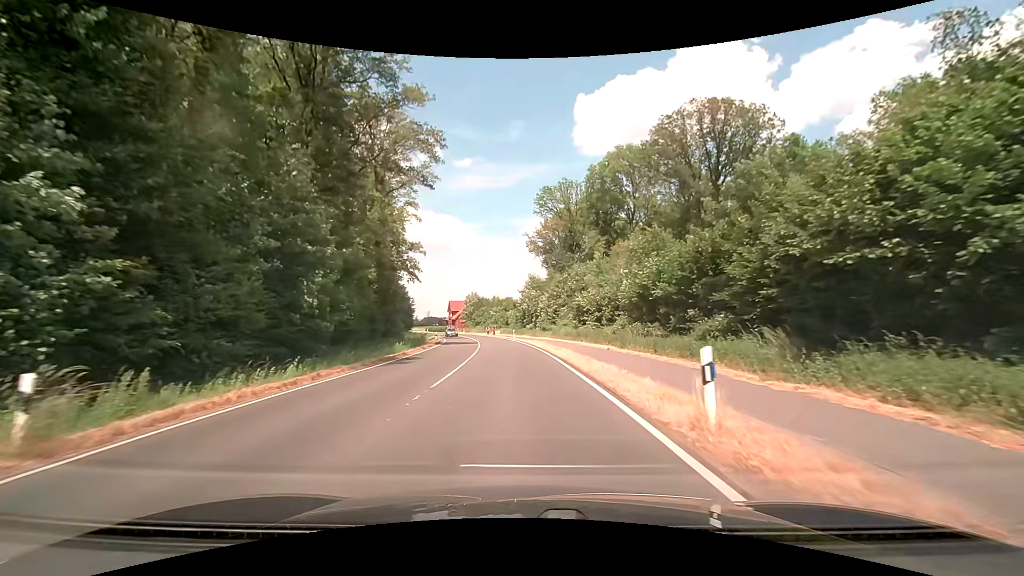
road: secondary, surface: asphalt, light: Day
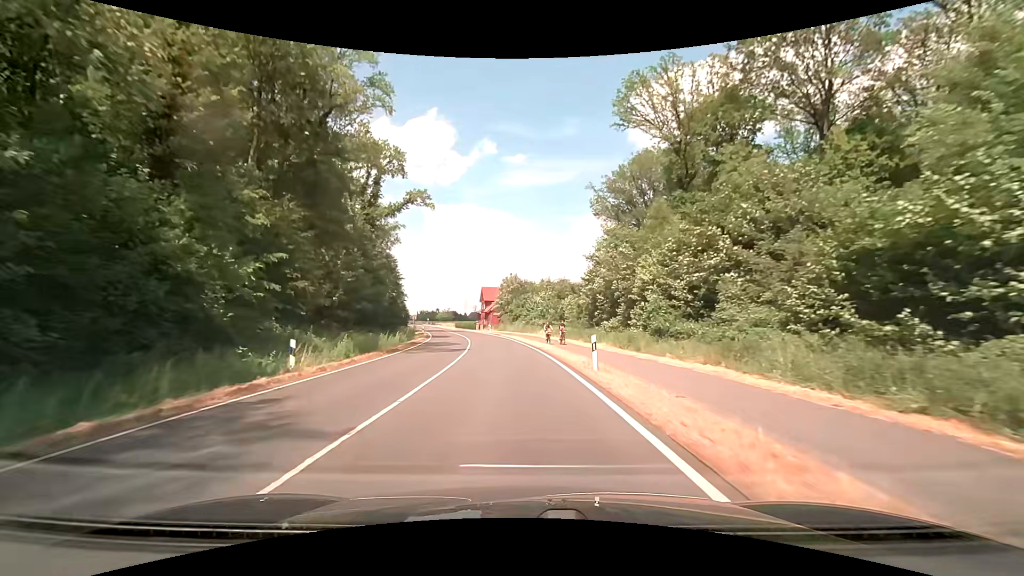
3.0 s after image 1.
(-1.3, +42.8) m; -6°
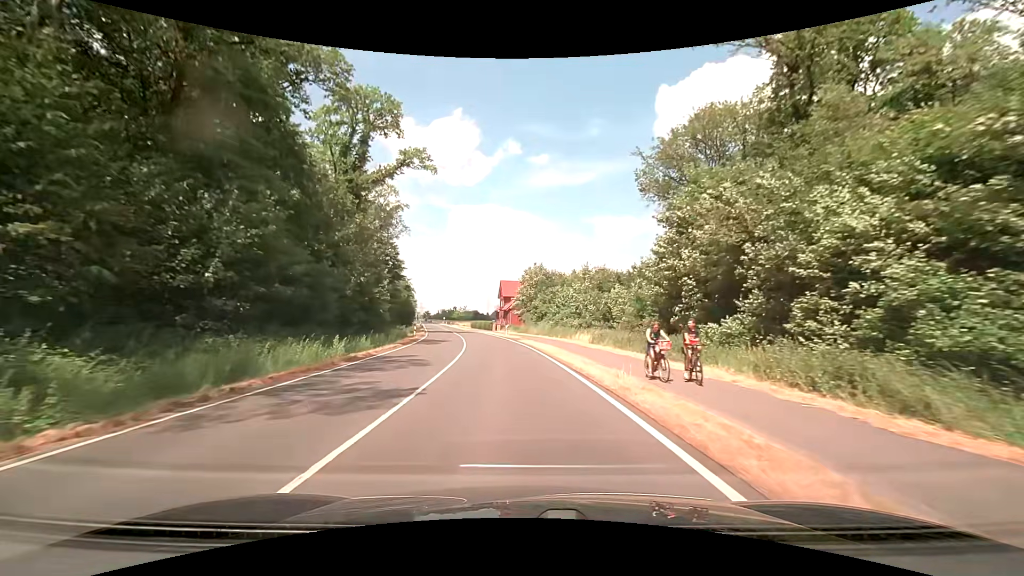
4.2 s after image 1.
(-0.4, +17.8) m; -3°
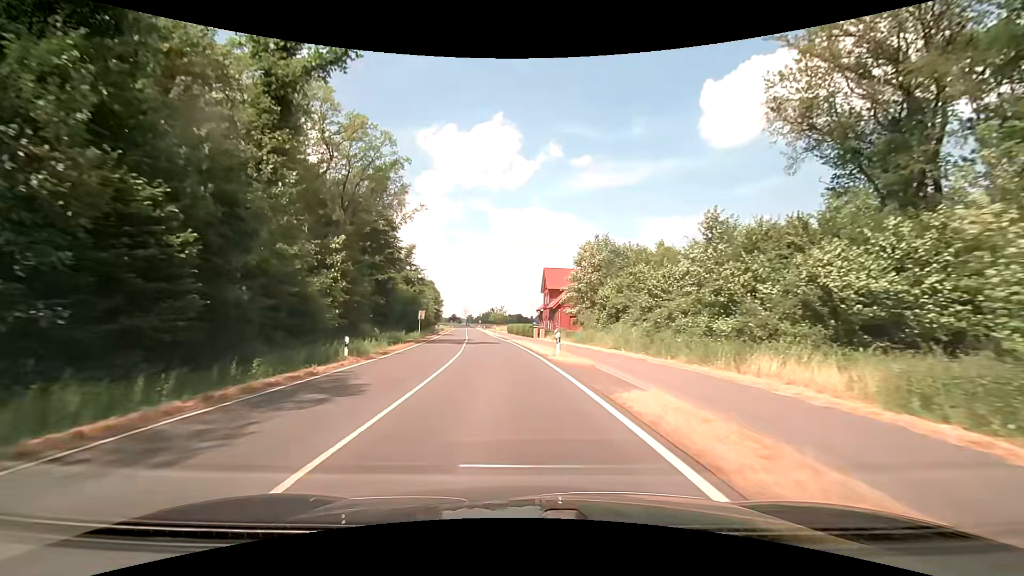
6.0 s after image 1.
(-1.0, +27.7) m; -4°
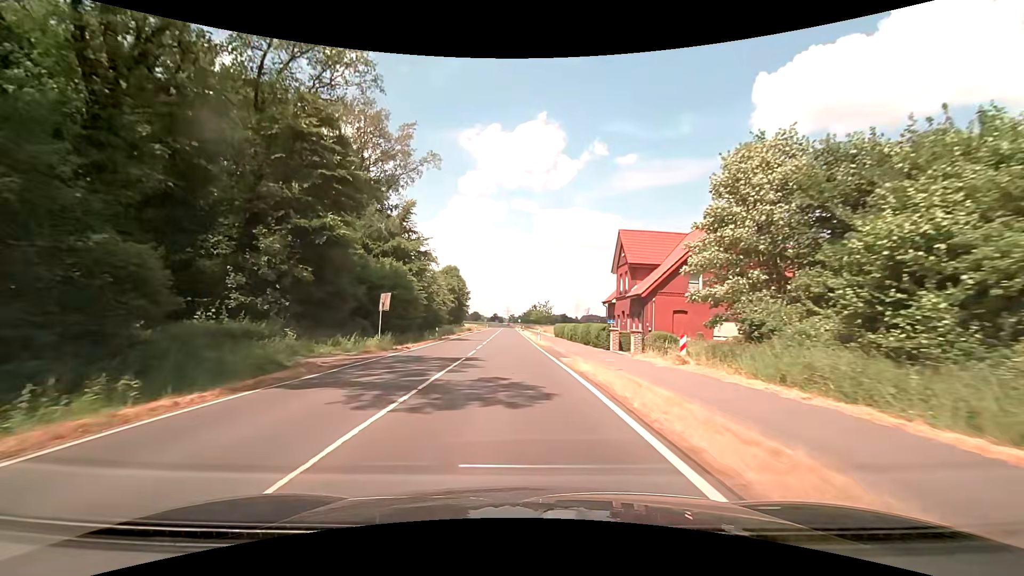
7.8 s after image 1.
(-1.7, +28.7) m; -6°
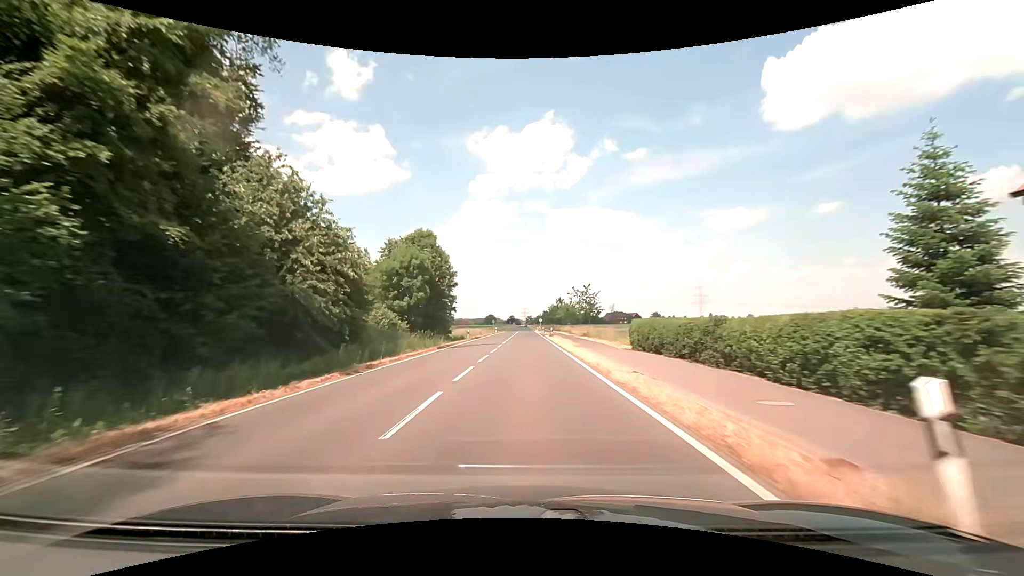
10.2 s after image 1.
(-1.2, +39.8) m; -2°
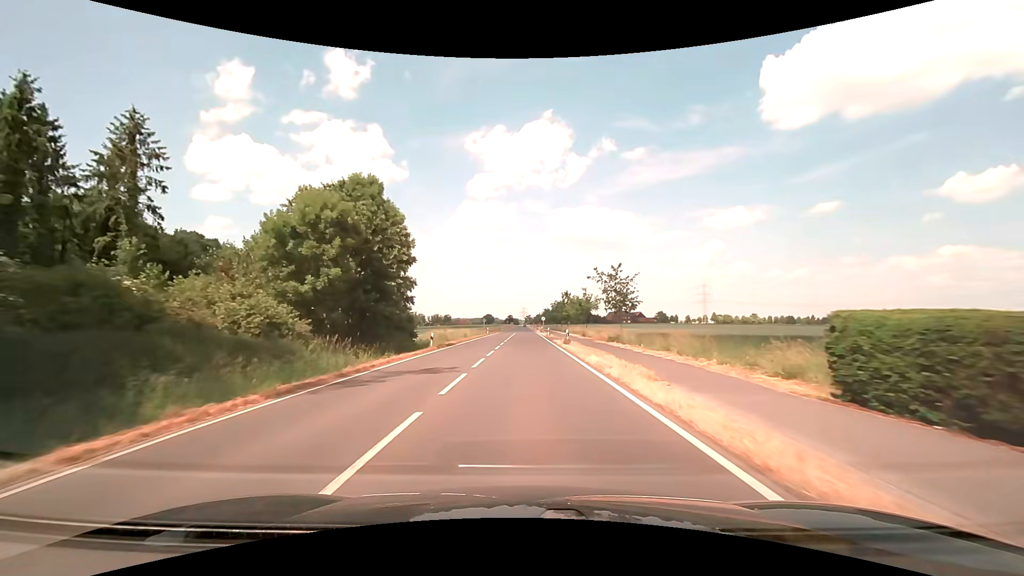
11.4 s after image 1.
(+0.1, +20.5) m; 0°
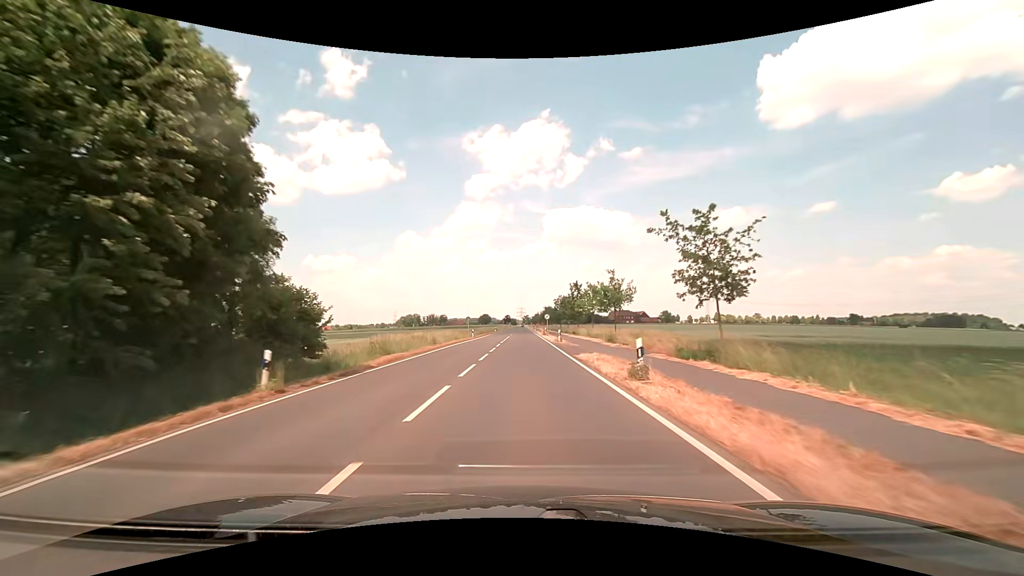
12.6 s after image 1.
(+0.1, +20.8) m; +1°
(0, +10) (0, +20) (0, +30) (0, +40) (0, +50) (0, +60) (0, +70) (0, +80) (0, +90) (0, +100) m
